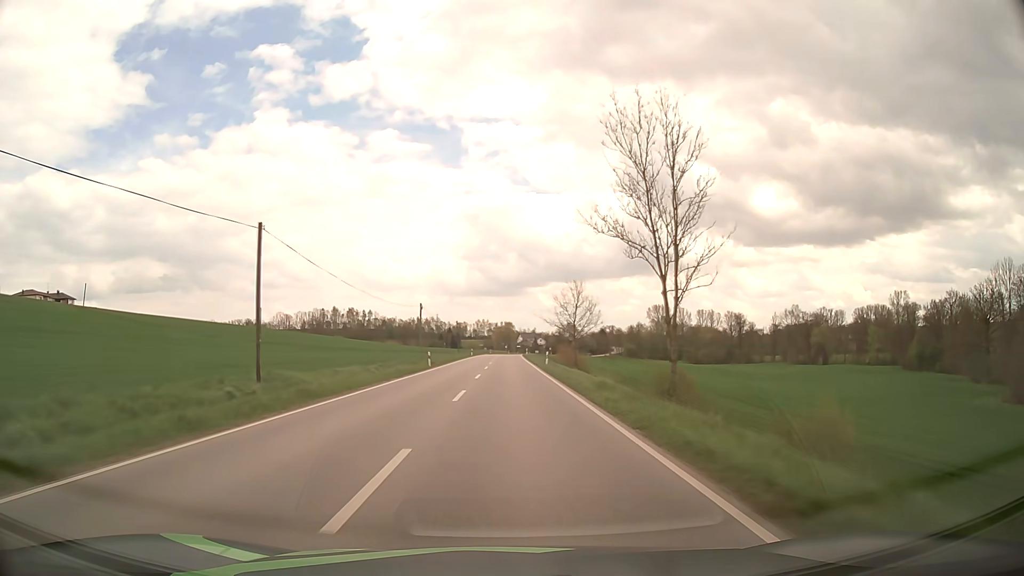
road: secondary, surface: asphalt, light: Day
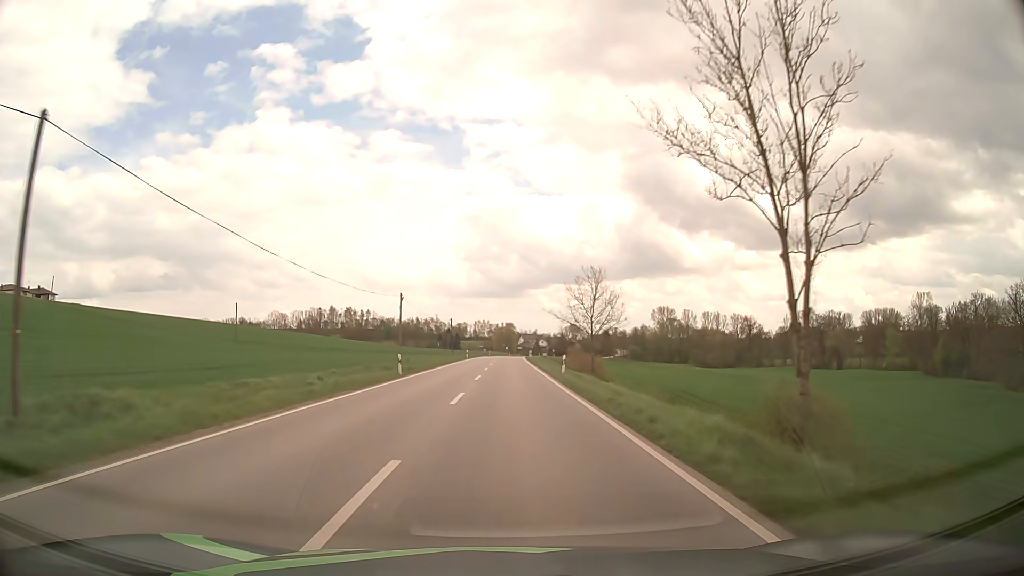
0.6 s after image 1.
(0.0, +13.0) m; 0°
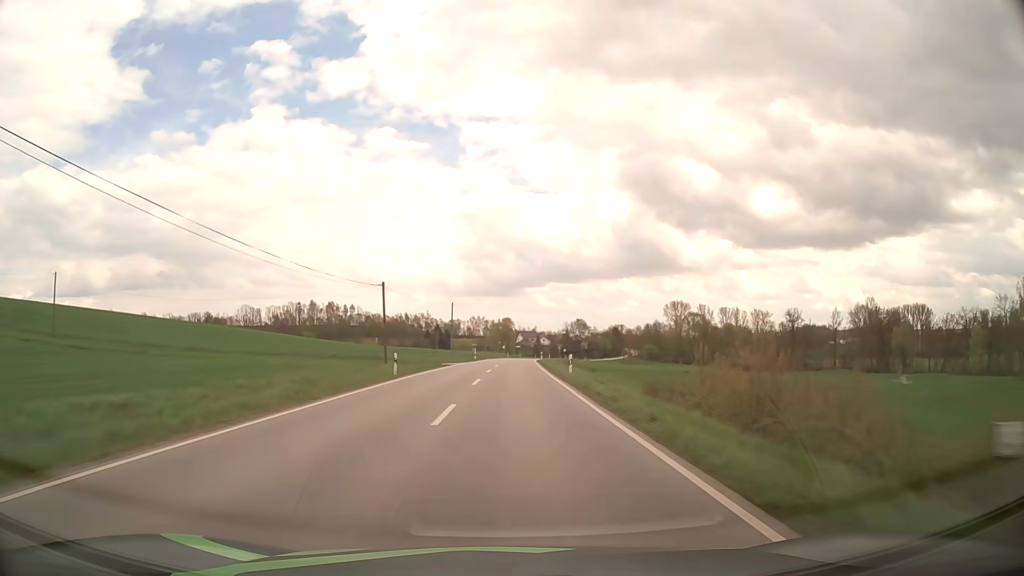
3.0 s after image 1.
(-0.1, +52.8) m; 0°
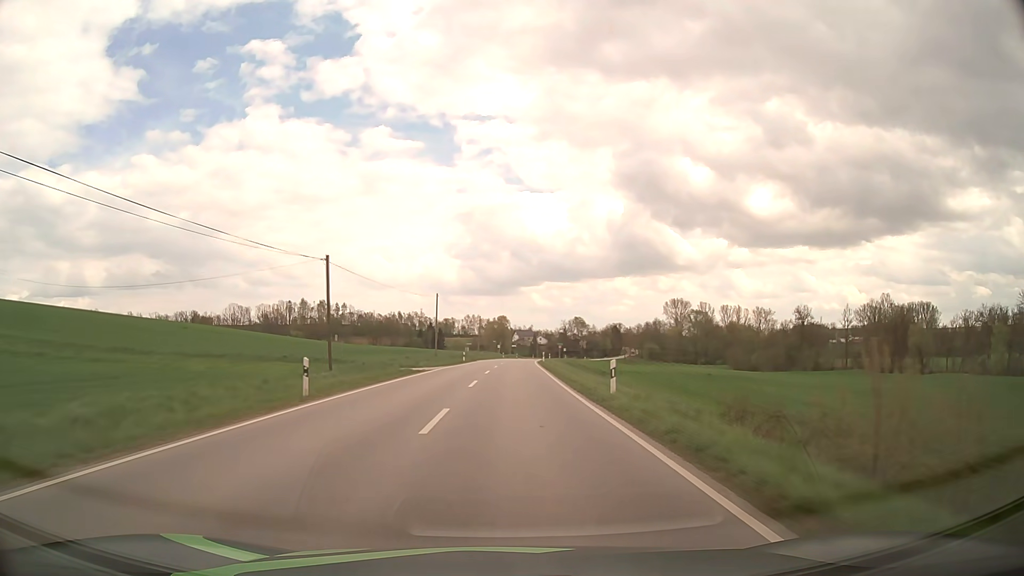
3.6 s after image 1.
(0.0, +13.1) m; 0°
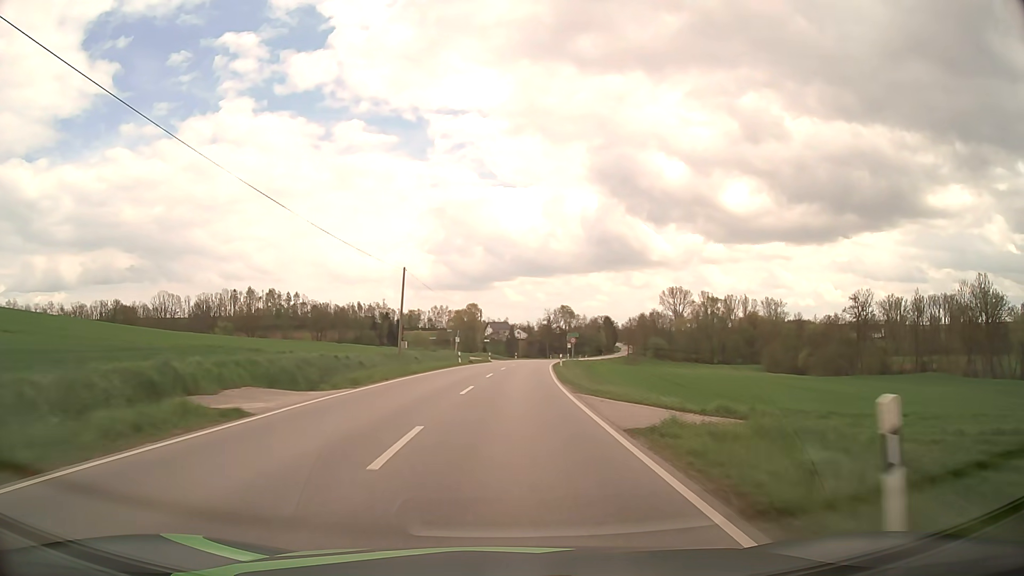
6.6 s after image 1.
(+0.9, +62.9) m; +2°
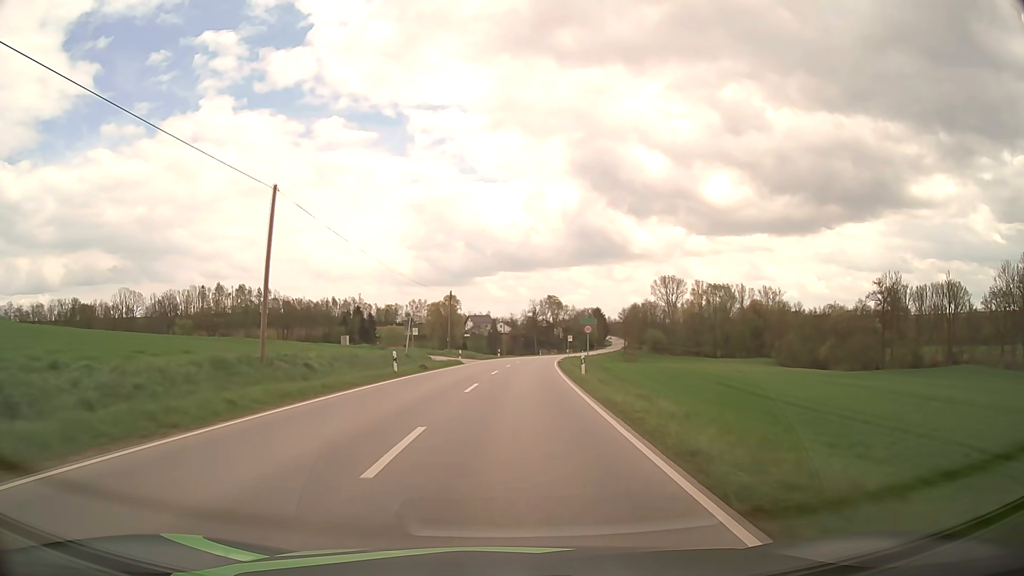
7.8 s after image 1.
(+0.3, +24.5) m; +1°
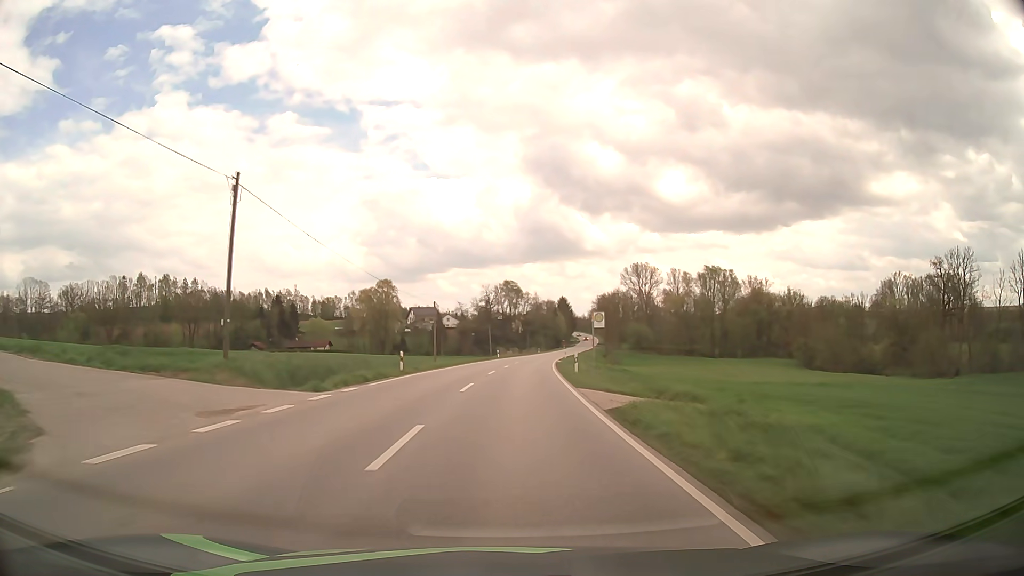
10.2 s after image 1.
(+1.7, +47.6) m; +4°
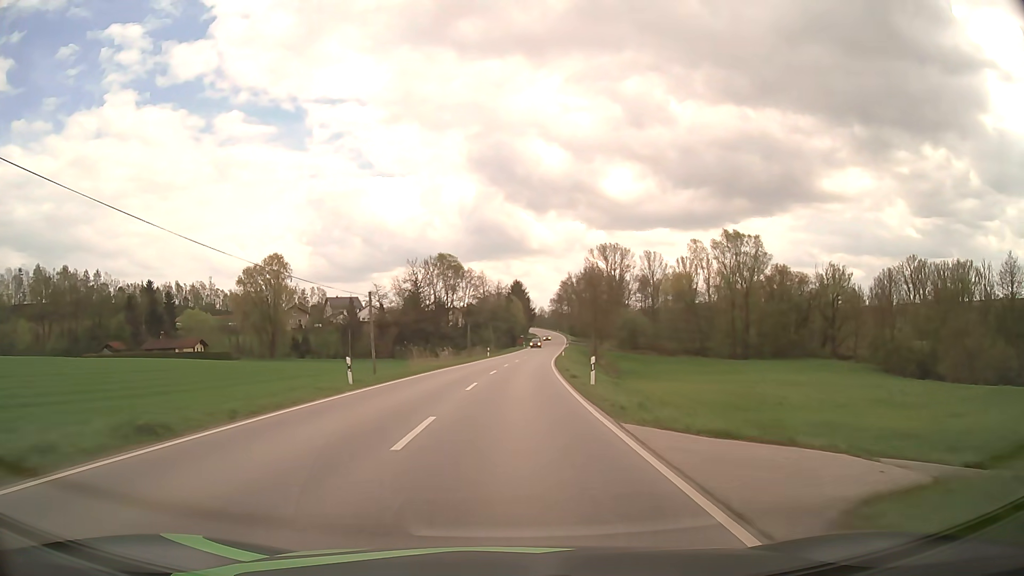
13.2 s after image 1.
(+2.3, +58.5) m; +4°
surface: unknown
(0, +10) (0, +20) (+1, +30) (+1, +40) (+2, +50) (+3, +60) (+3, +70) (+4, +80) (+5, +90) (+6, +100) m
